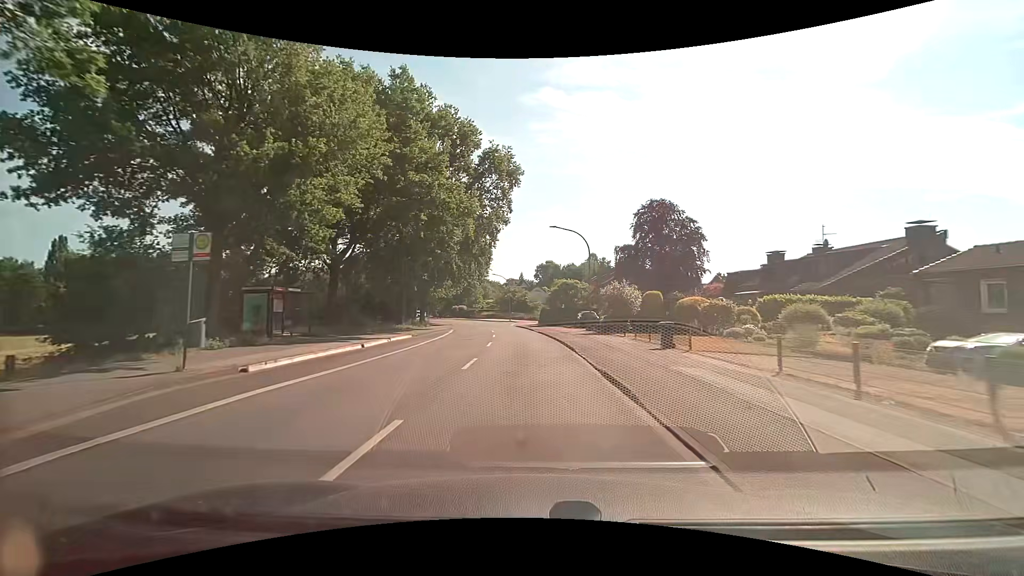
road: tertiary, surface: asphalt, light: Day
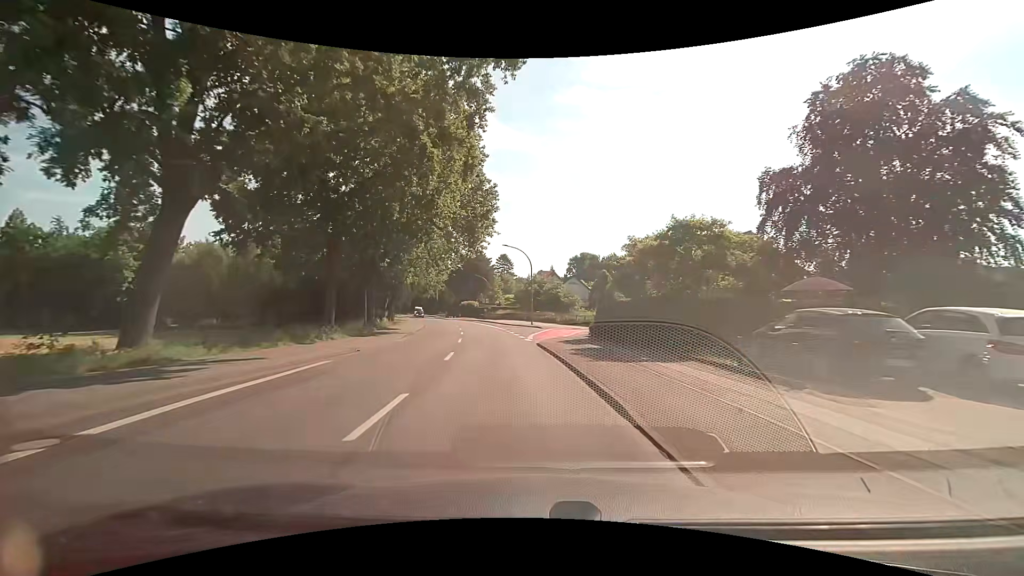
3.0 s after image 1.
(-0.8, +34.2) m; -3°
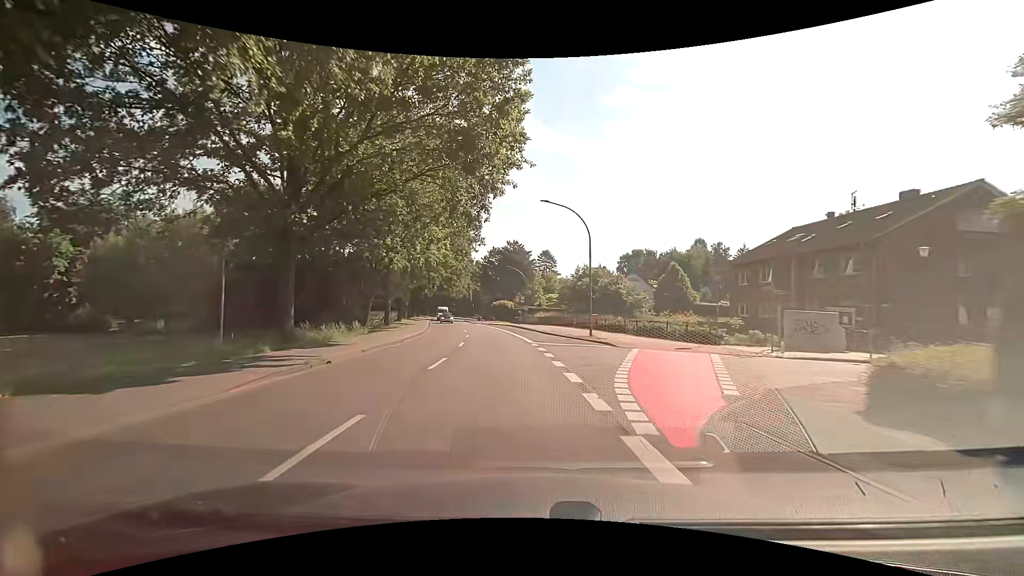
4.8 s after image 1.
(-1.0, +20.0) m; -5°
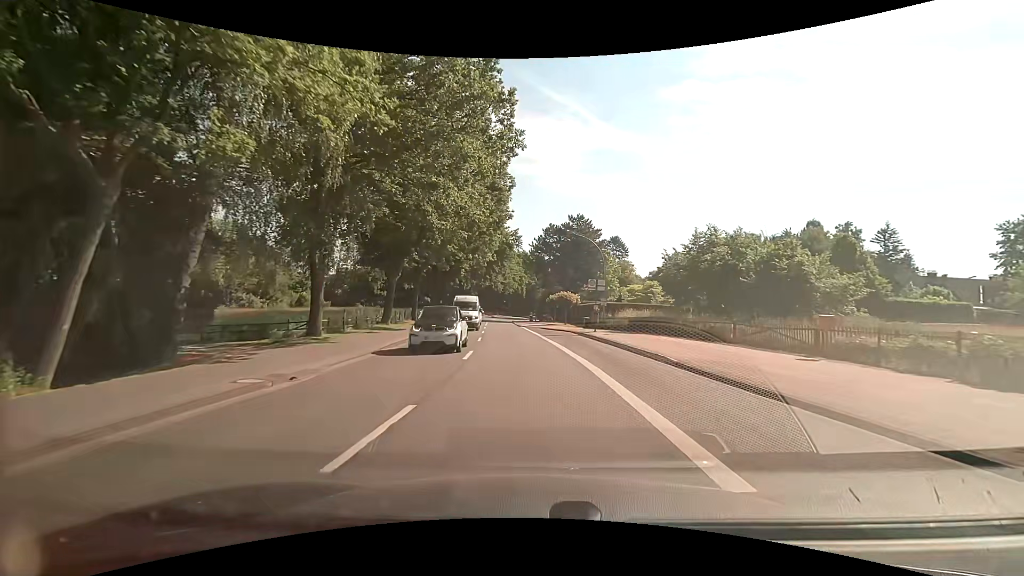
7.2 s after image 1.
(-1.6, +26.8) m; -6°
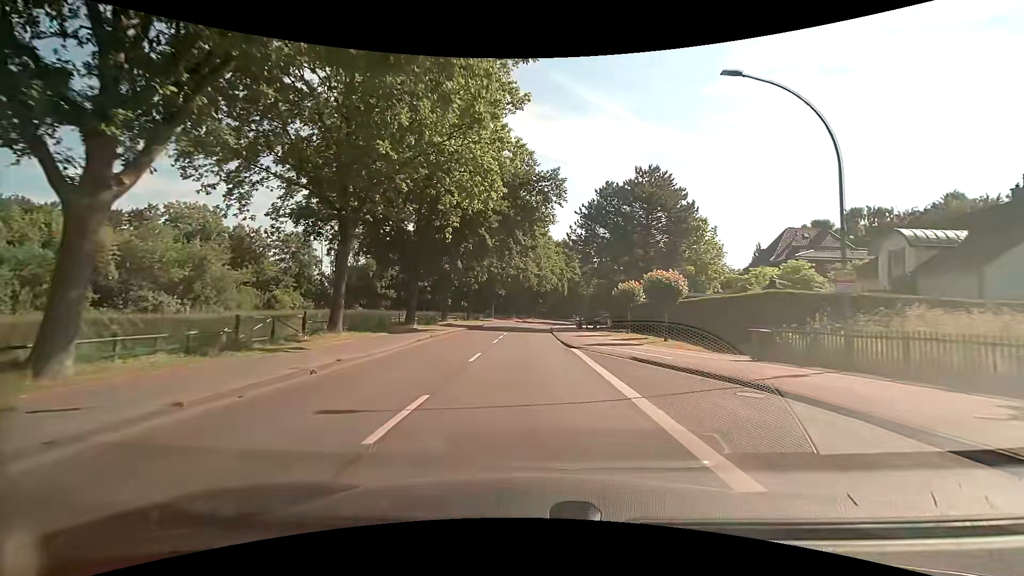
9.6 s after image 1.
(-1.2, +27.3) m; -5°
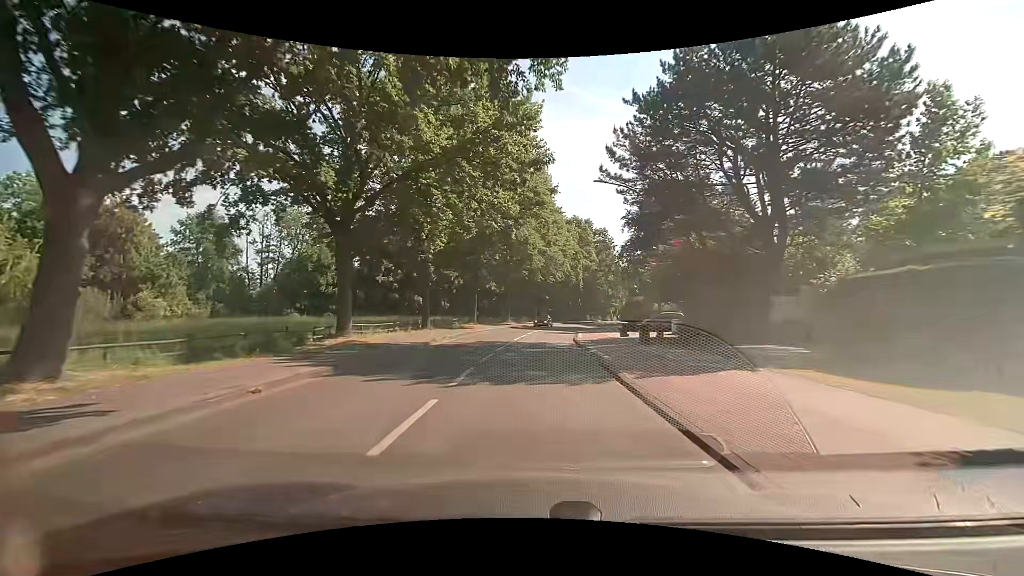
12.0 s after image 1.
(-0.3, +27.8) m; -1°
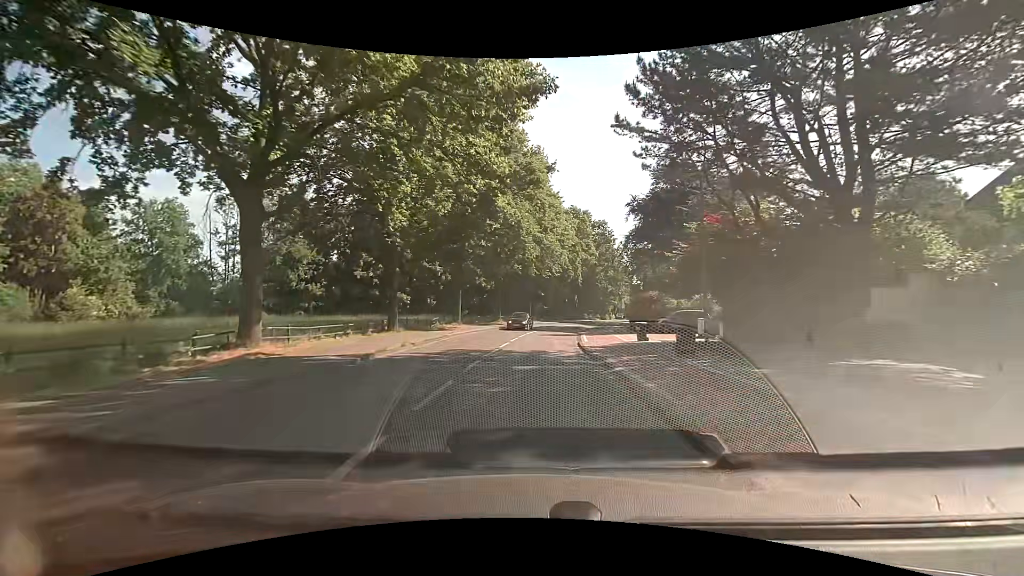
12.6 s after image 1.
(+0.1, +7.0) m; +2°
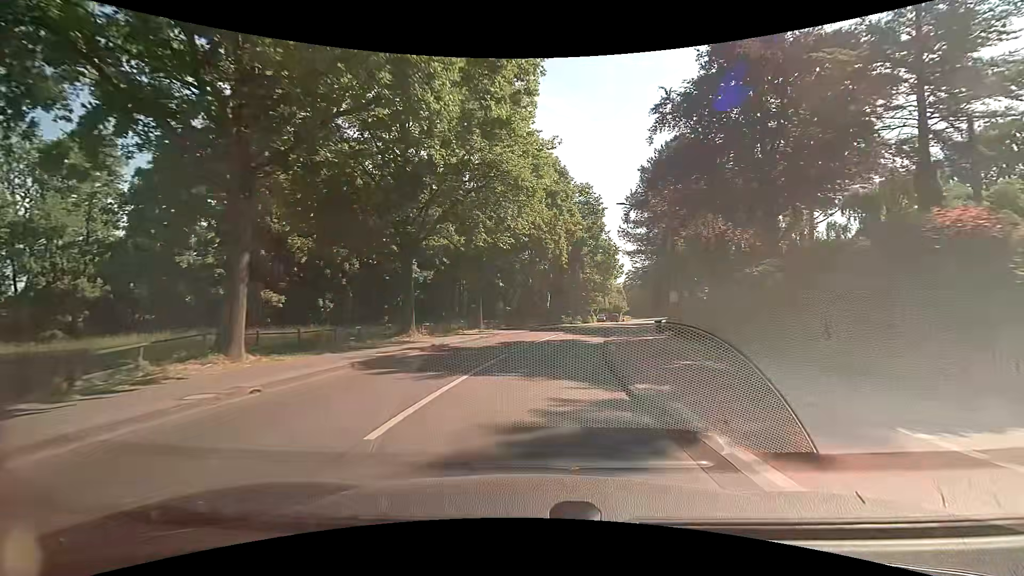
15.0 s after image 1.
(+0.5, +28.3) m; +3°
(0, +10) (+1, +20) (+2, +30) (+4, +40) (+7, +49) (+9, +59) (+13, +68) (+16, +78) (+20, +87) (+24, +96) m
